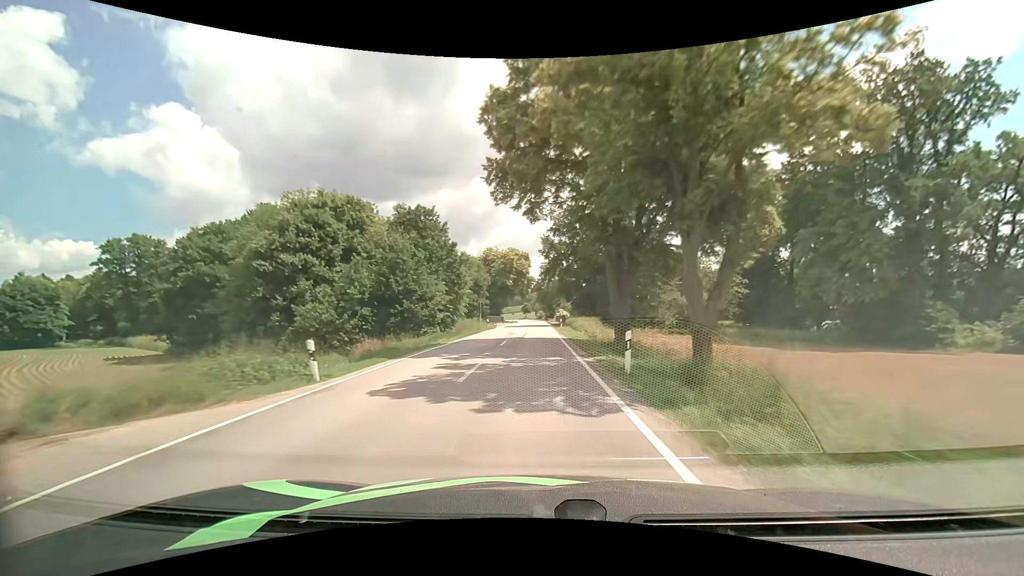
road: secondary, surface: asphalt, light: Day
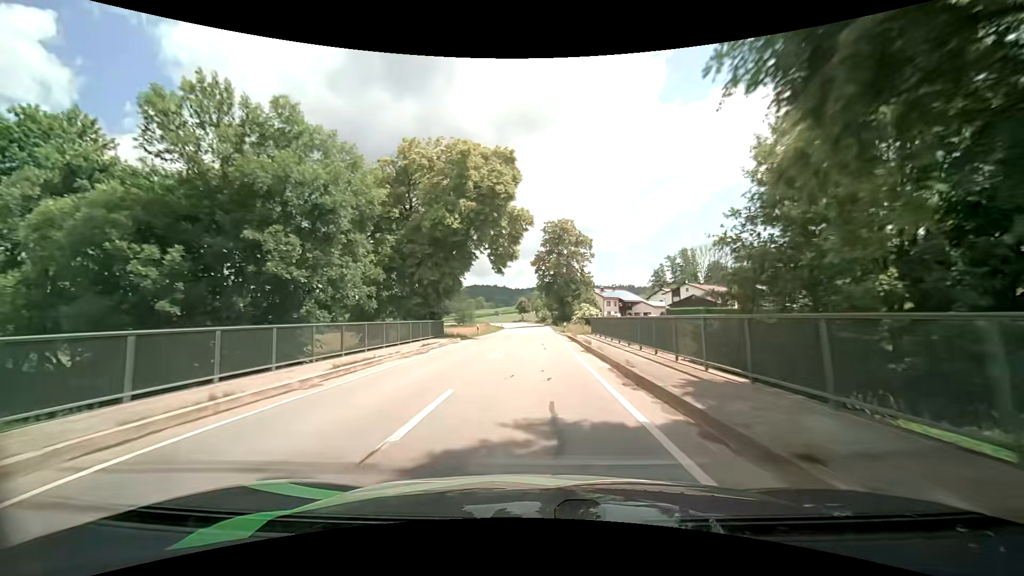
(-0.1, +61.1) m; -1°
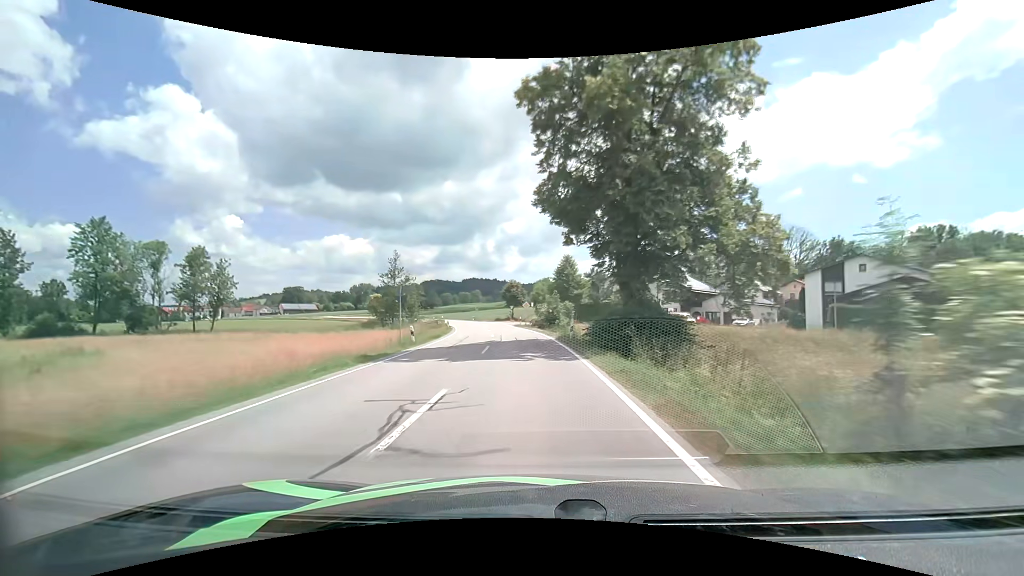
(+0.3, +57.8) m; 0°
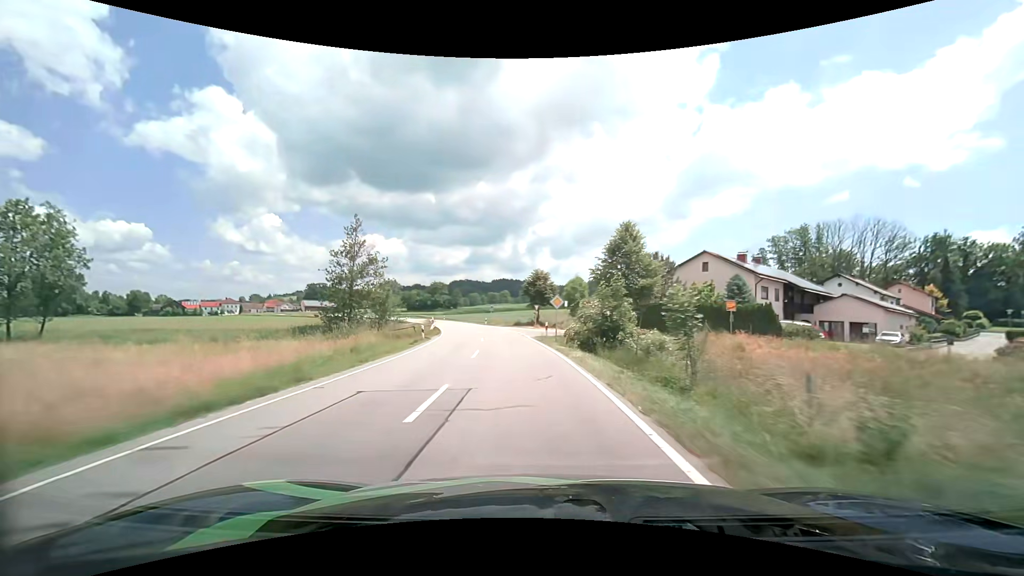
(-0.4, +22.6) m; -3°
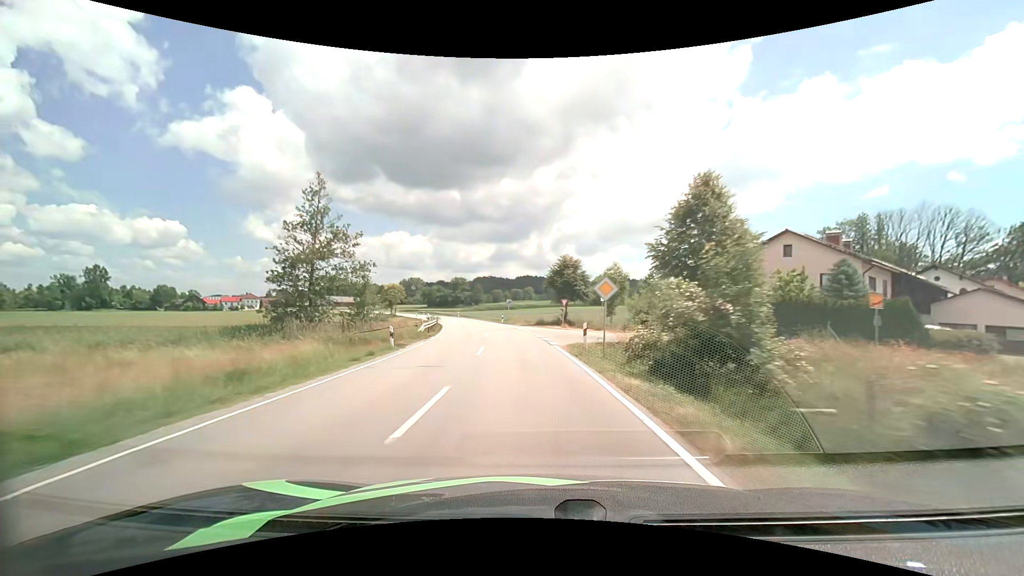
(-0.3, +11.3) m; -3°
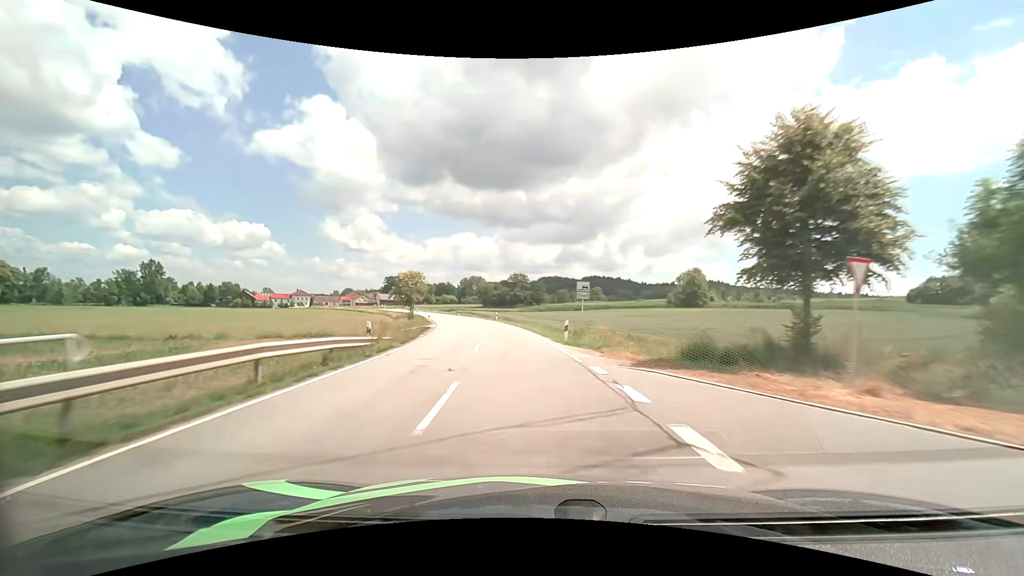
(-2.2, +34.0) m; -7°
